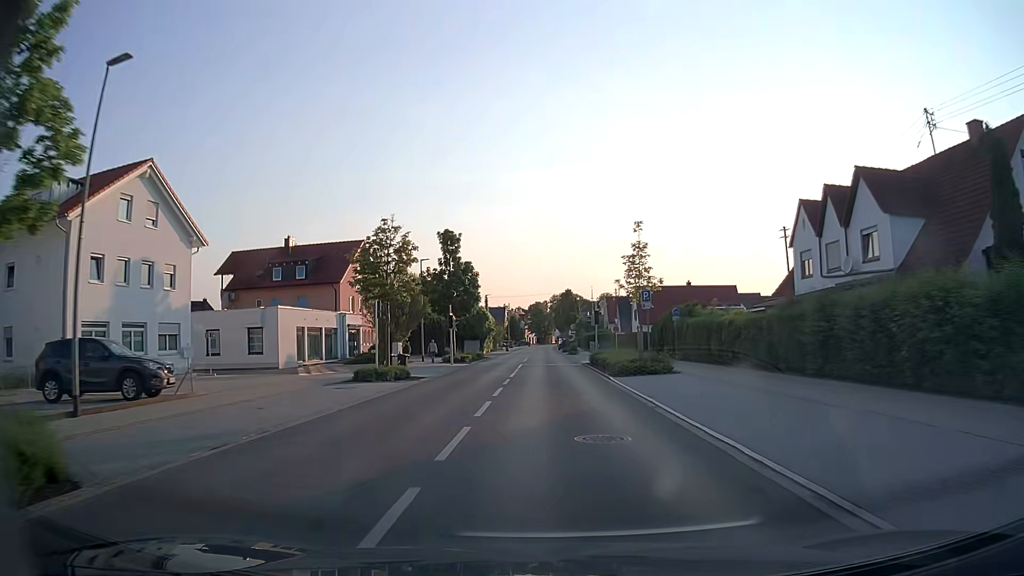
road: tertiary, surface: asphalt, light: Day
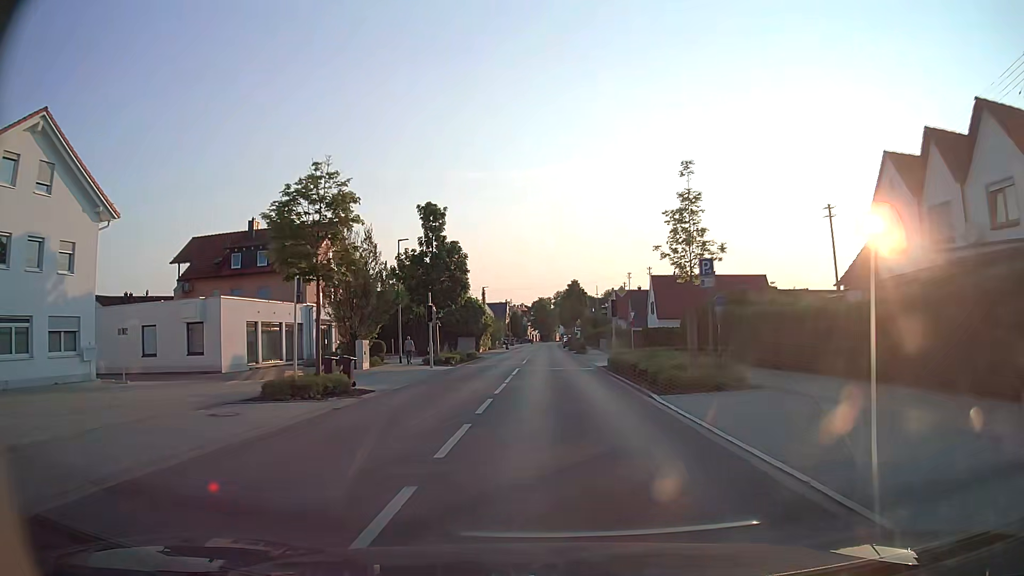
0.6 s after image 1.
(0.0, +9.1) m; 0°
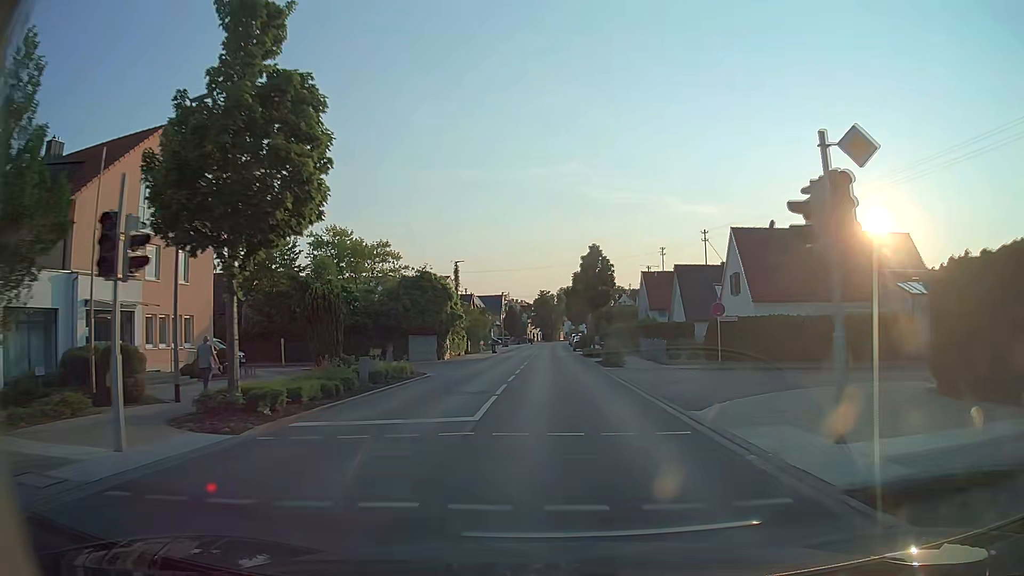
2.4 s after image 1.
(-0.1, +26.8) m; 0°
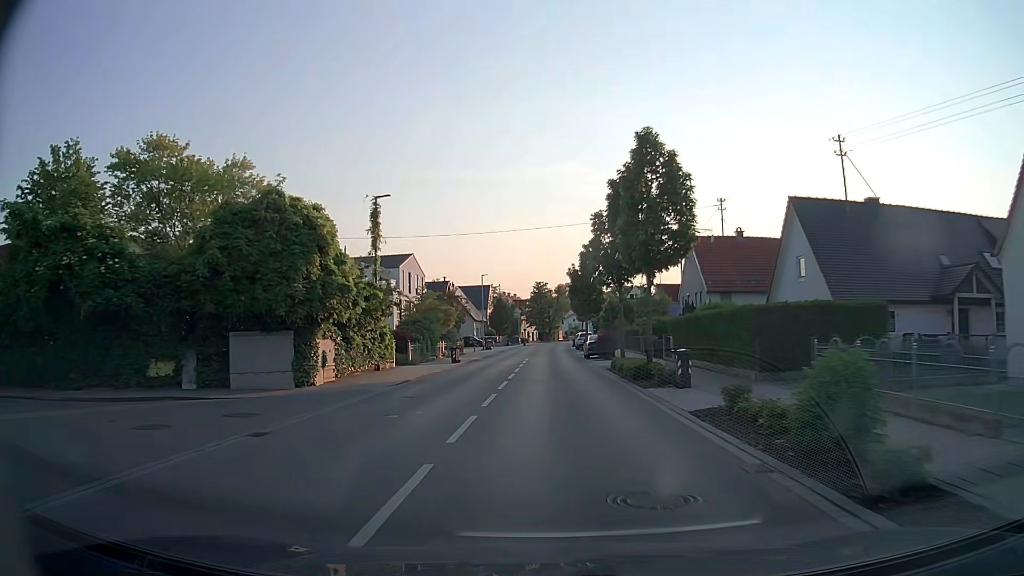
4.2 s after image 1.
(0.0, +26.0) m; 0°
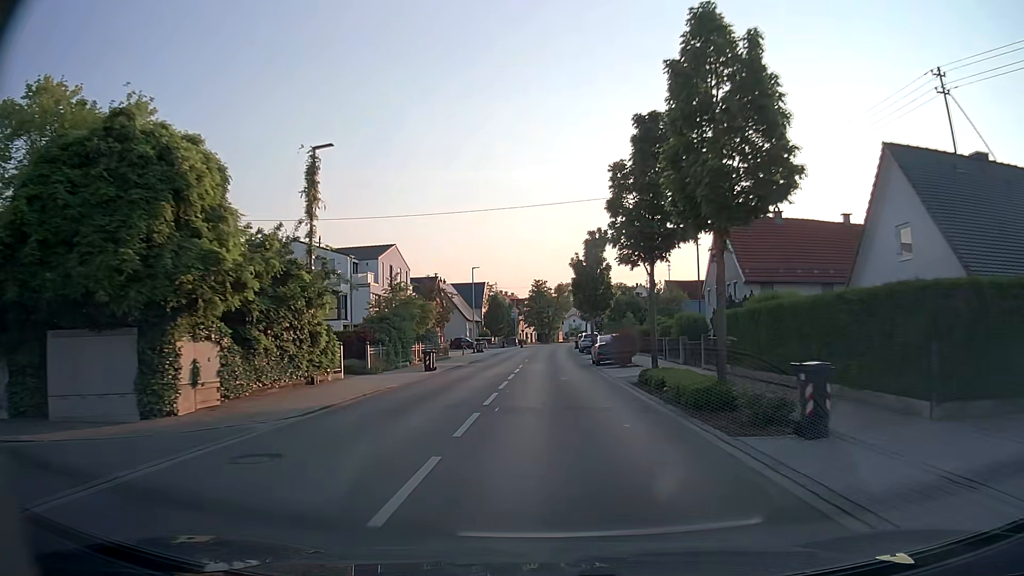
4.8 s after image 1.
(0.0, +8.5) m; 0°
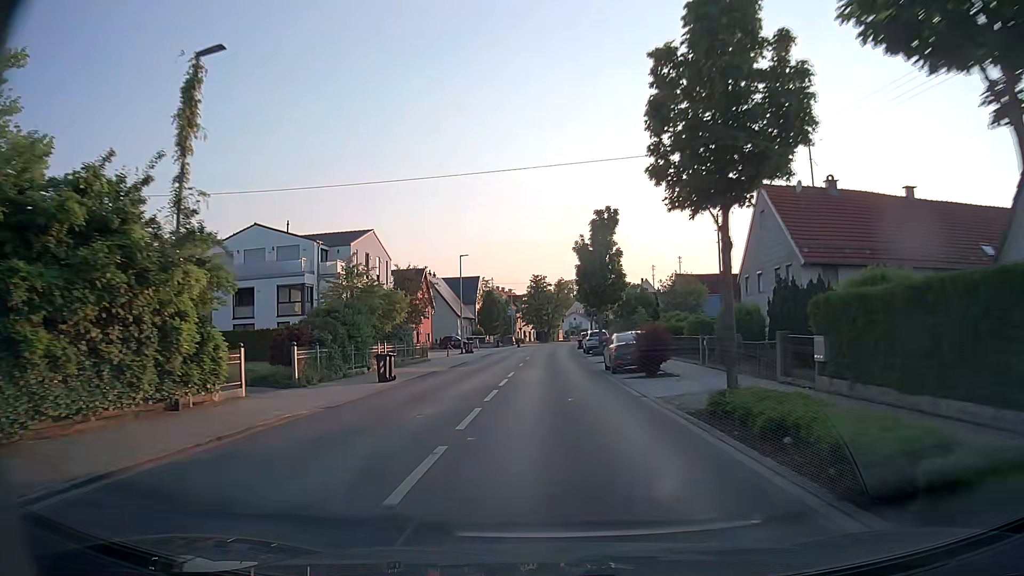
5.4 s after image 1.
(0.0, +8.4) m; 0°
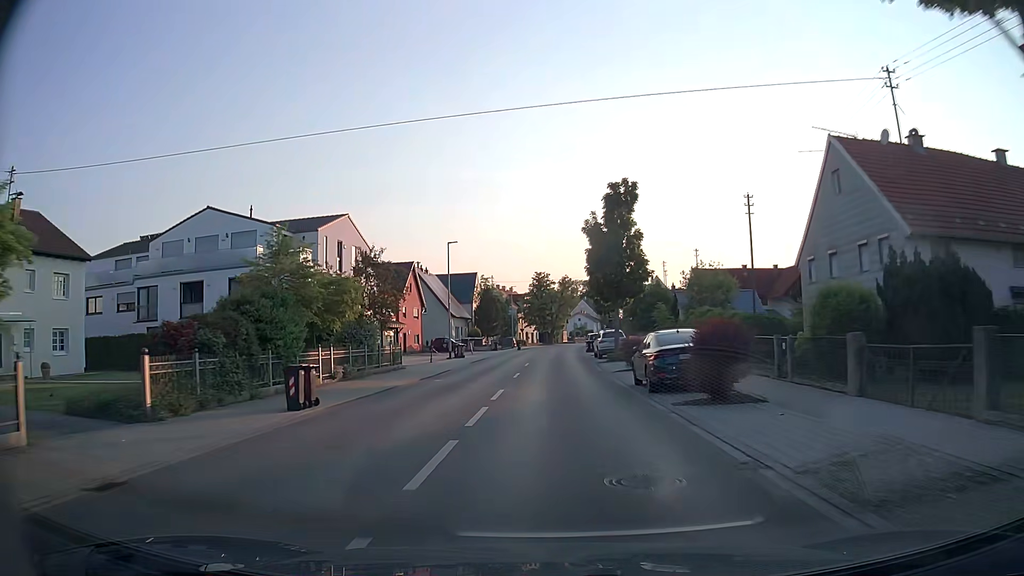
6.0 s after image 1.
(-0.1, +8.3) m; -1°
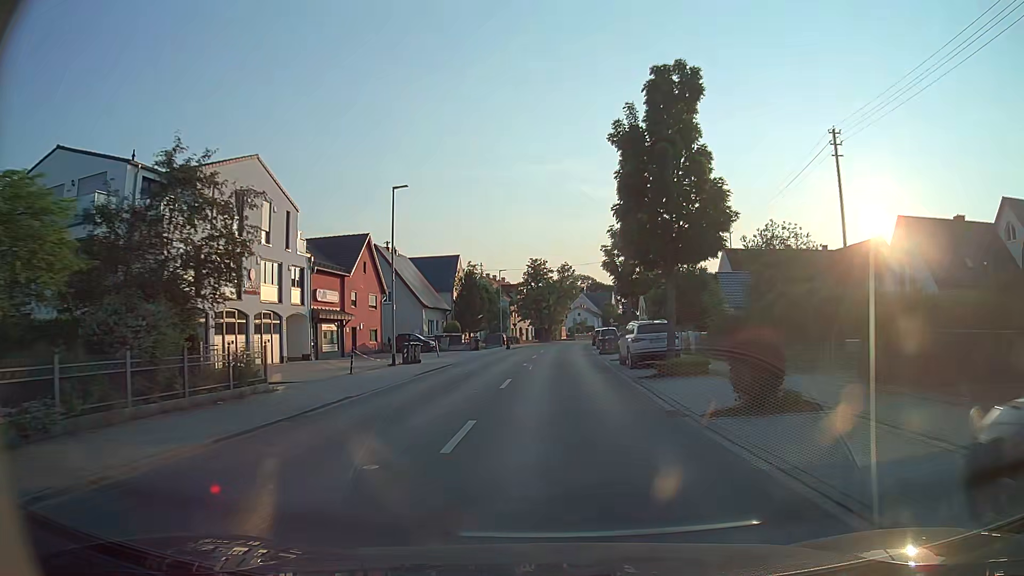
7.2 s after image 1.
(0.0, +16.1) m; 0°
